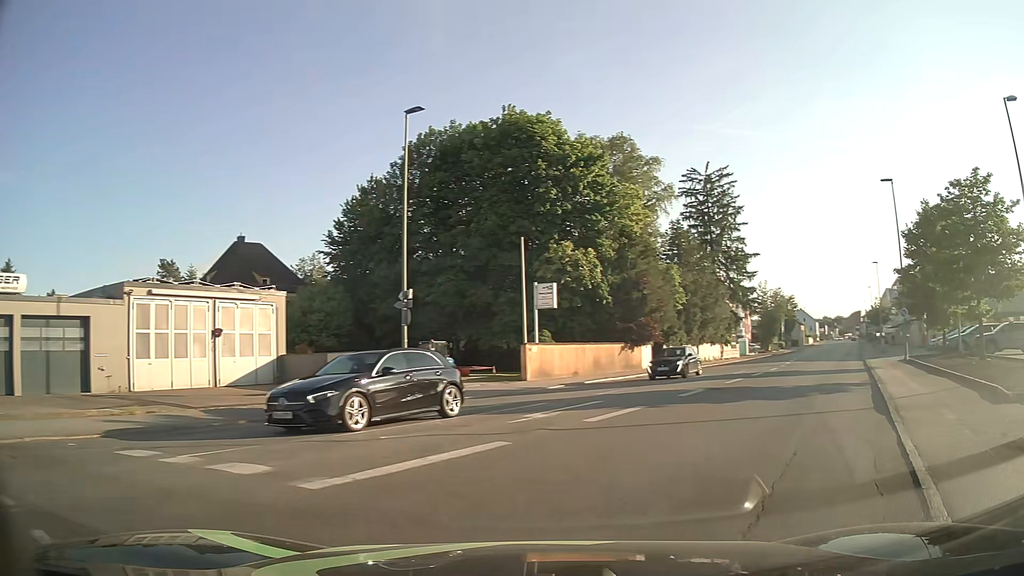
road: tertiary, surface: asphalt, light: Day
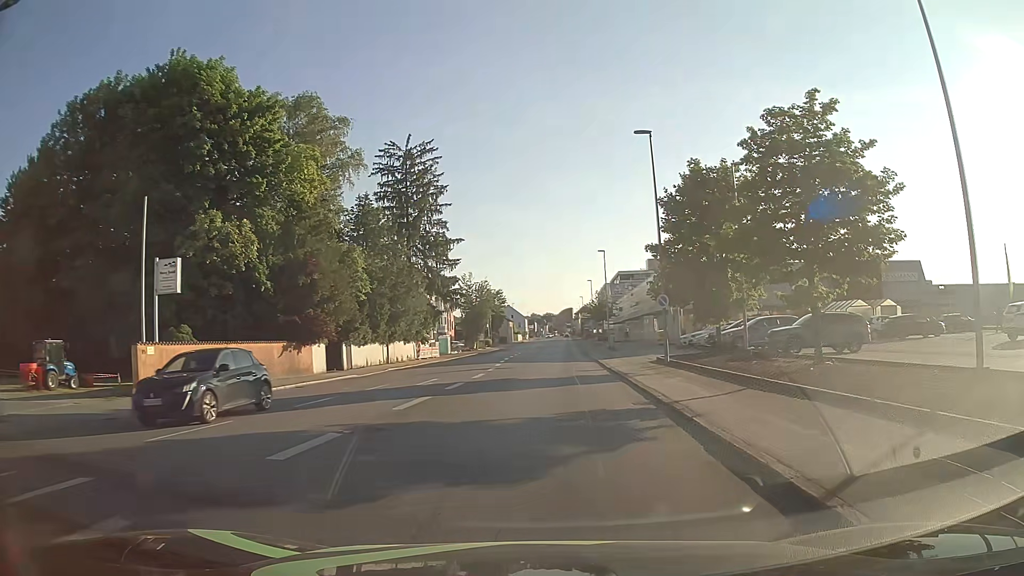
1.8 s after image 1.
(+2.5, +9.4) m; +25°
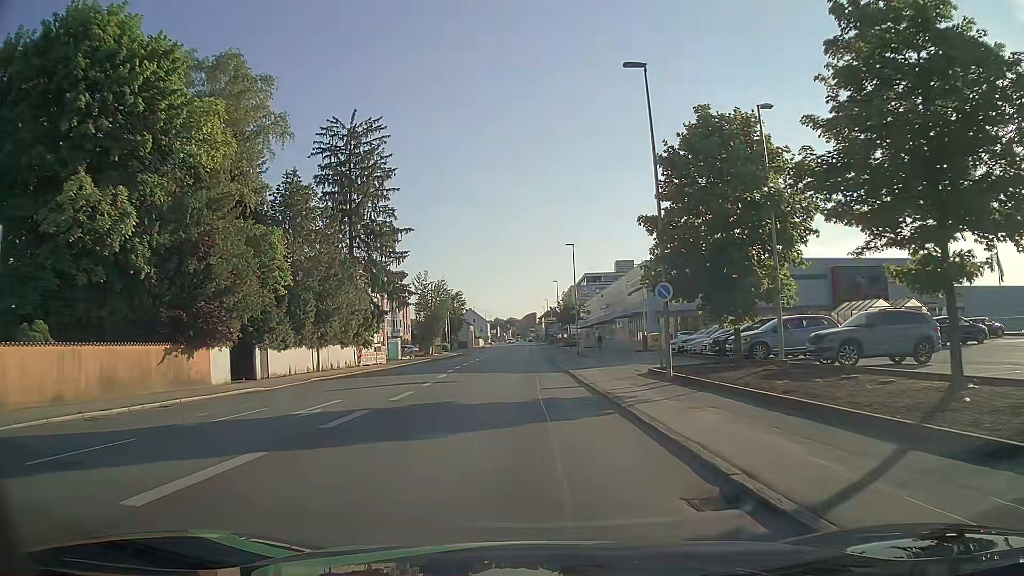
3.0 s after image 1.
(+0.3, +8.5) m; +3°
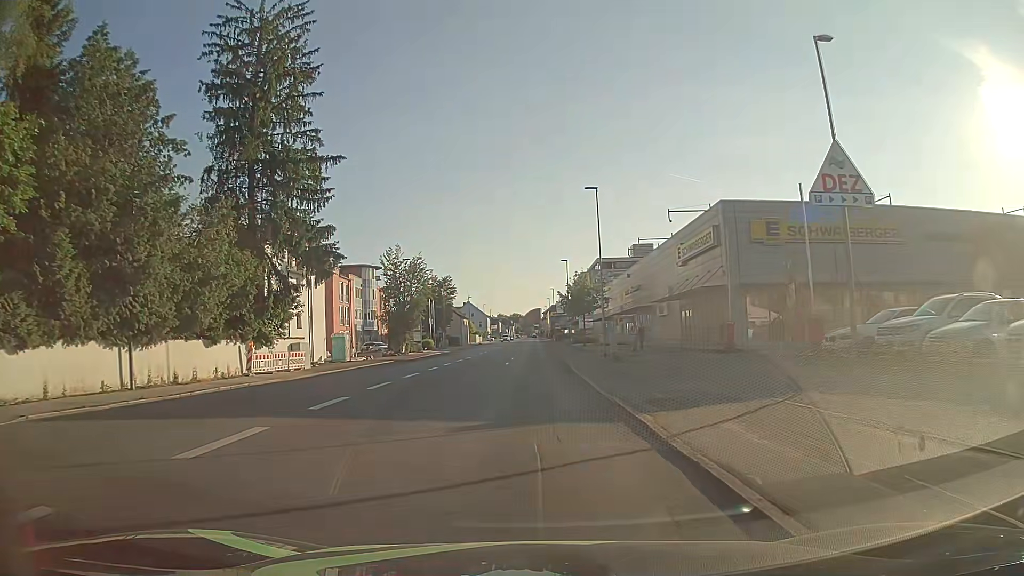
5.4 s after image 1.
(+0.1, +22.4) m; +1°
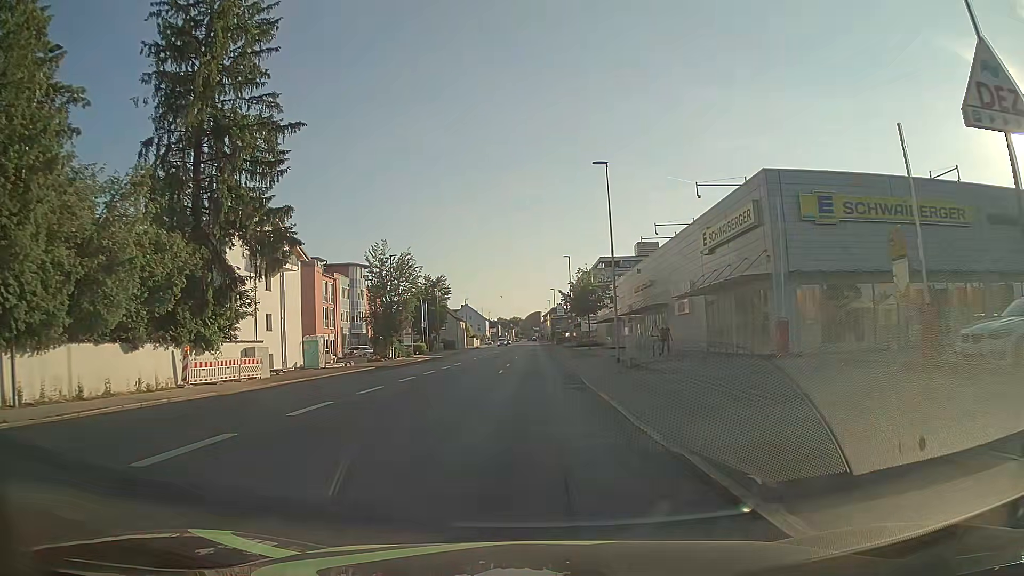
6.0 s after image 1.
(-0.1, +6.6) m; -1°
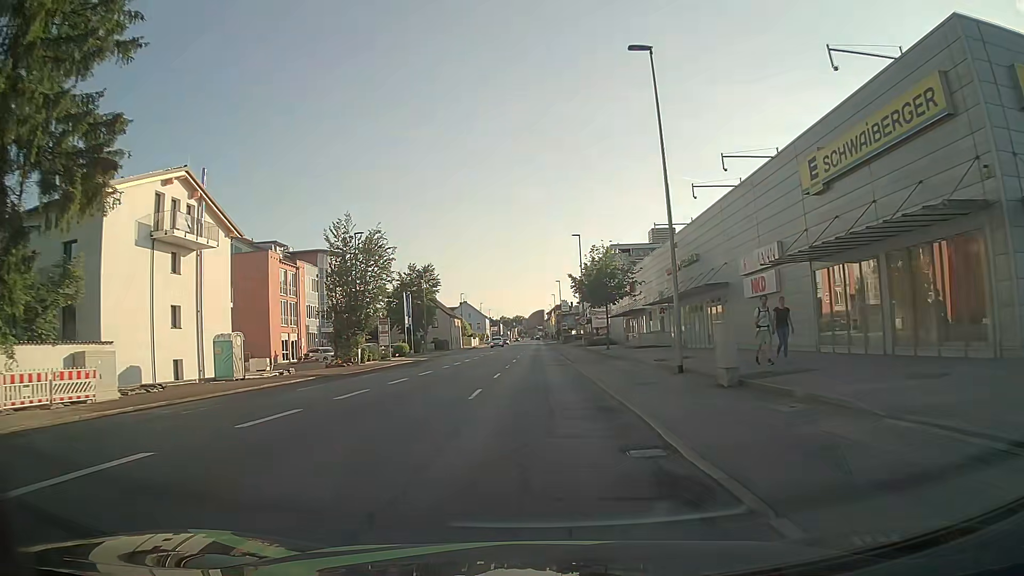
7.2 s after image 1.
(+0.1, +14.3) m; 0°
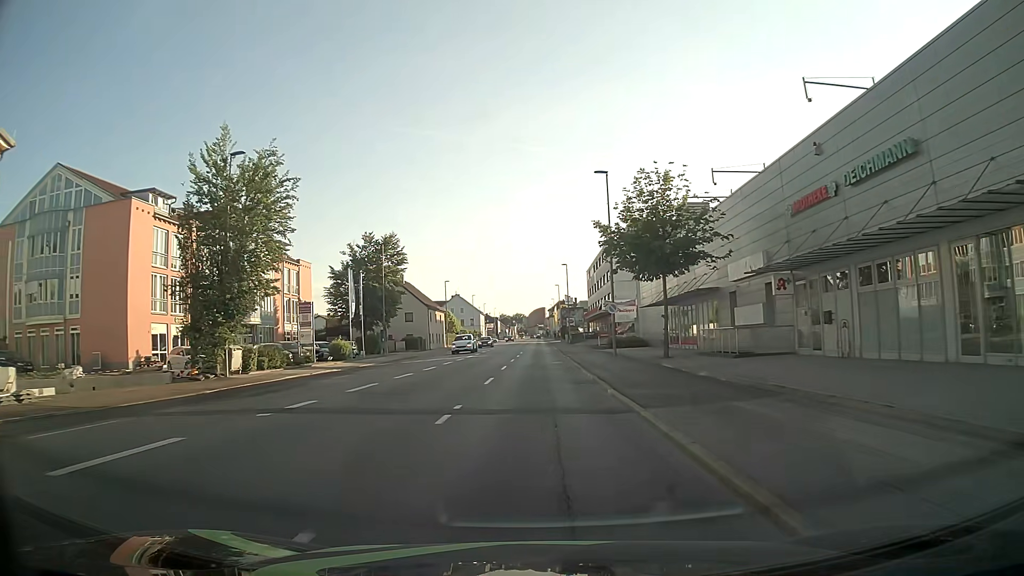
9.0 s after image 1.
(0.0, +23.3) m; 0°
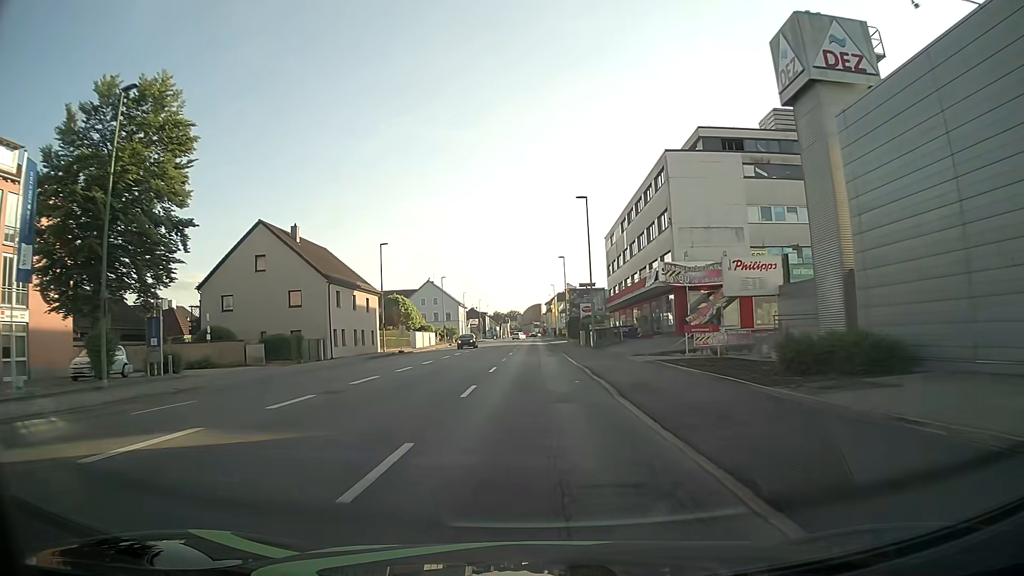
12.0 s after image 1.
(+0.1, +41.5) m; 0°
(0, +10) (0, +20) (0, +30) (0, +40) (0, +50) (0, +60) (0, +70) (0, +80) (0, +90) (0, +100) m
